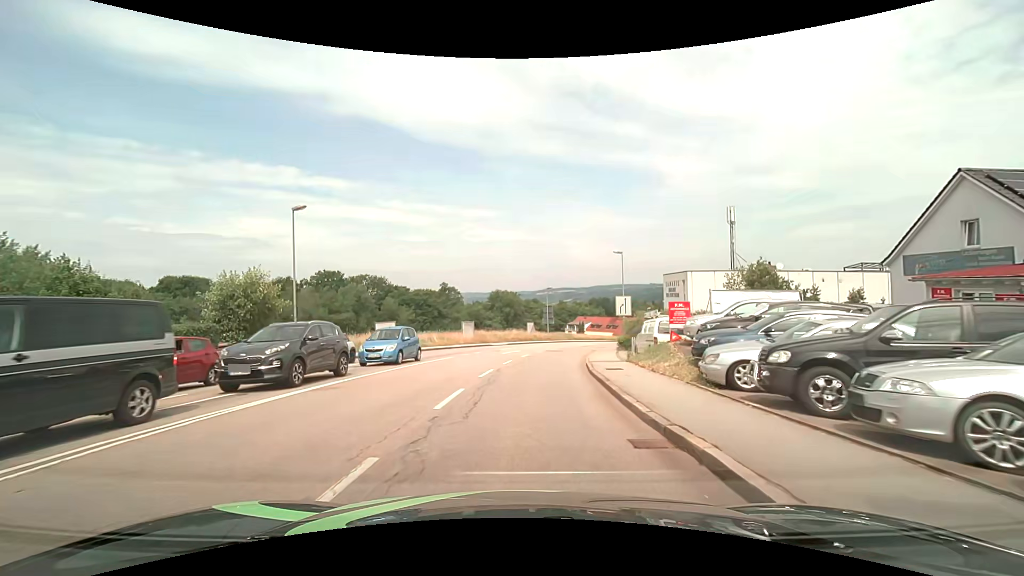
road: tertiary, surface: asphalt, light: Day
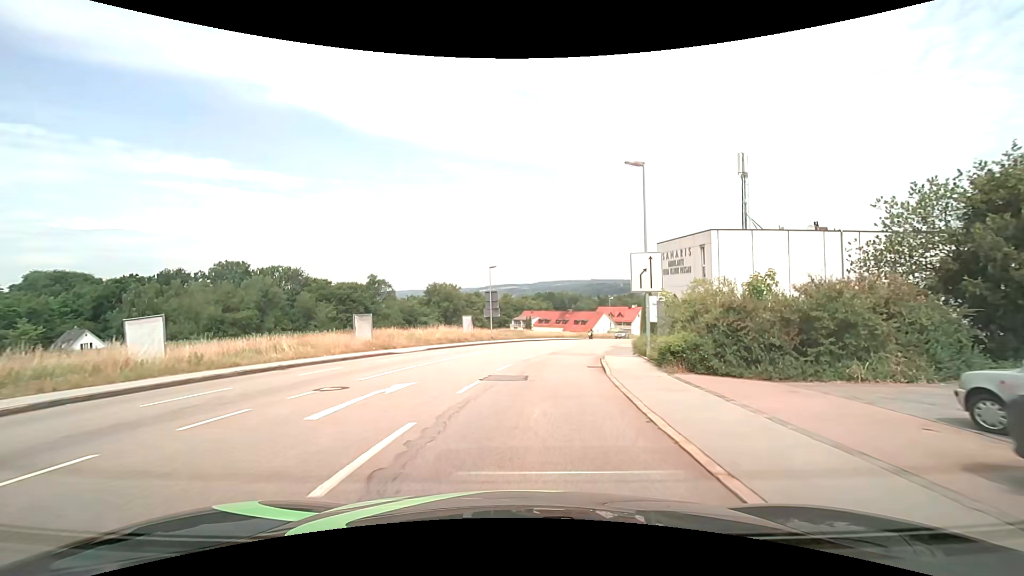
(+1.2, +22.3) m; +6°
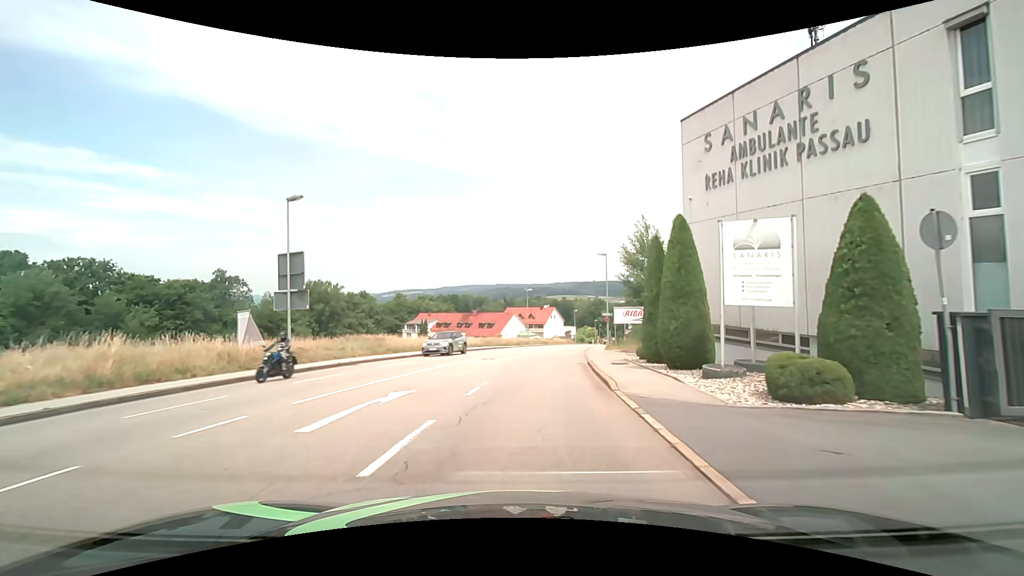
(+3.2, +29.3) m; +11°
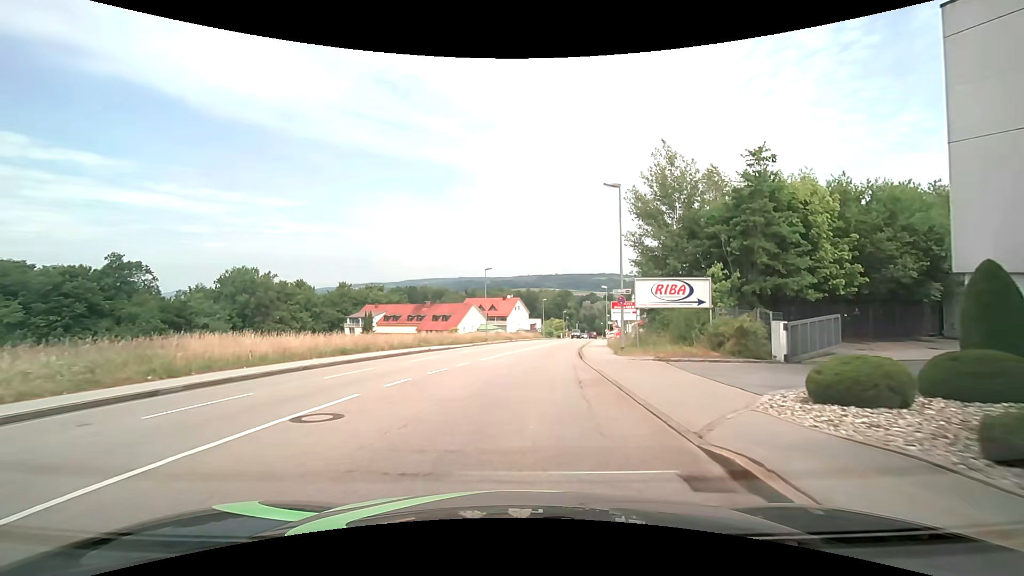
(+0.8, +18.7) m; +5°
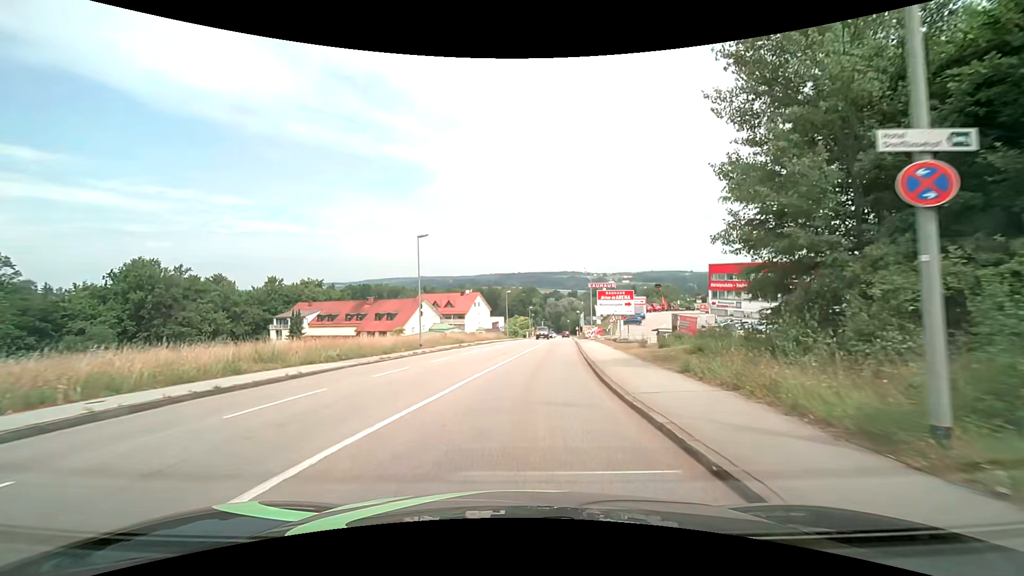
(+0.5, +19.1) m; +4°
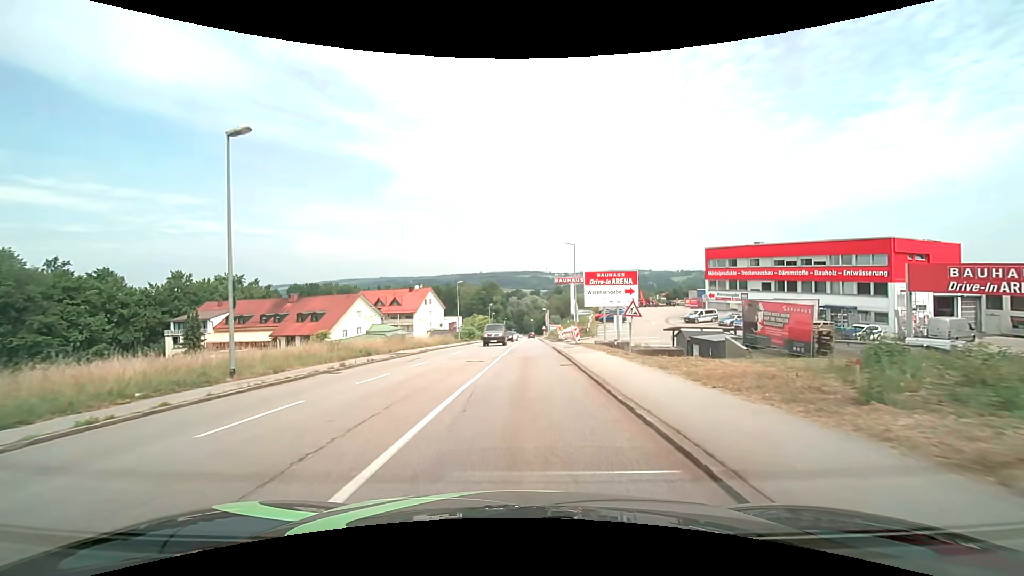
(+0.7, +18.8) m; +4°
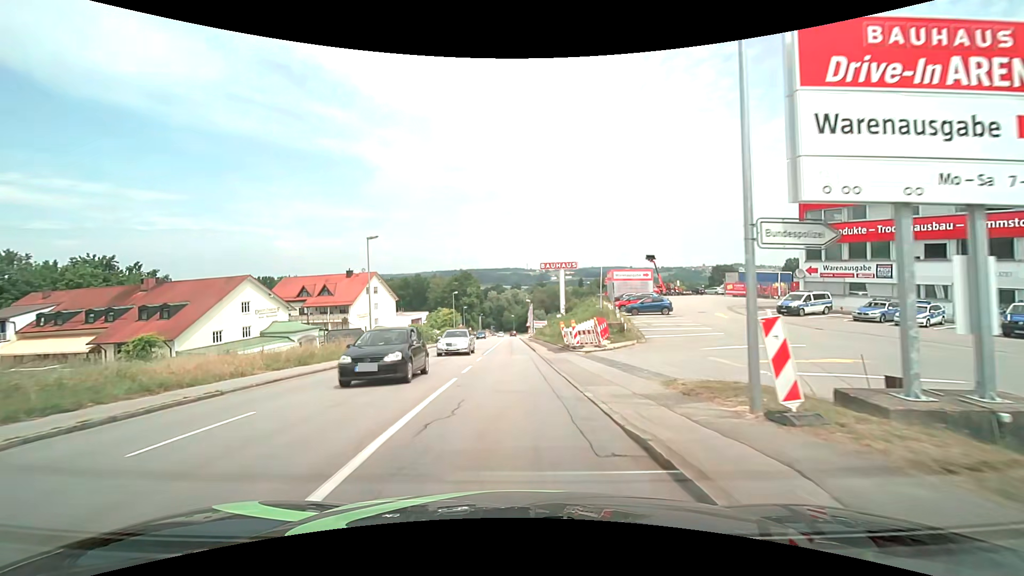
(+0.9, +31.5) m; +2°
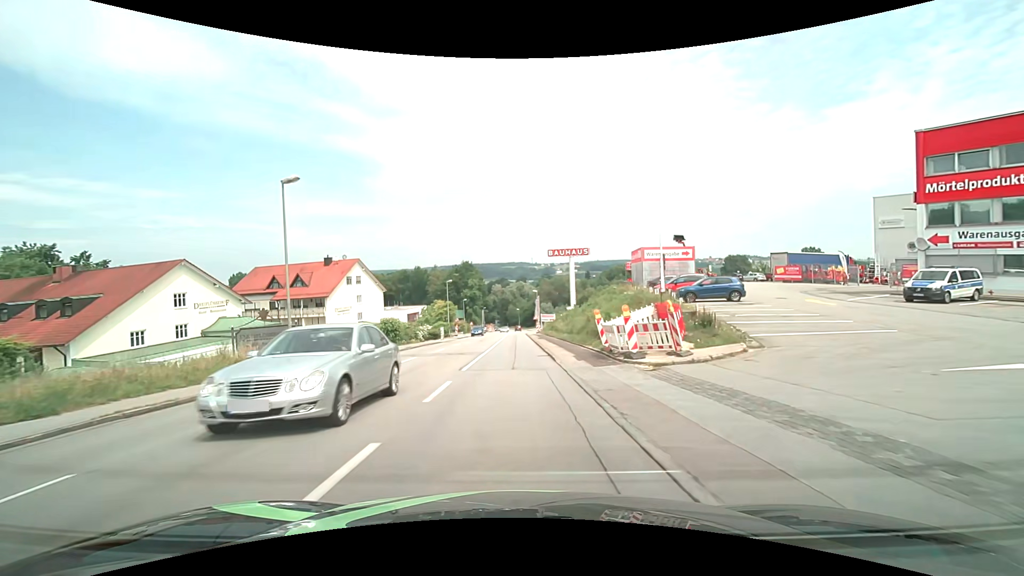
(0.0, +13.0) m; -1°
(0, +10) (0, +20) (0, +30) (0, +40) (0, +50) (0, +60) (0, +70) (0, +80) (0, +90) (0, +100) m
